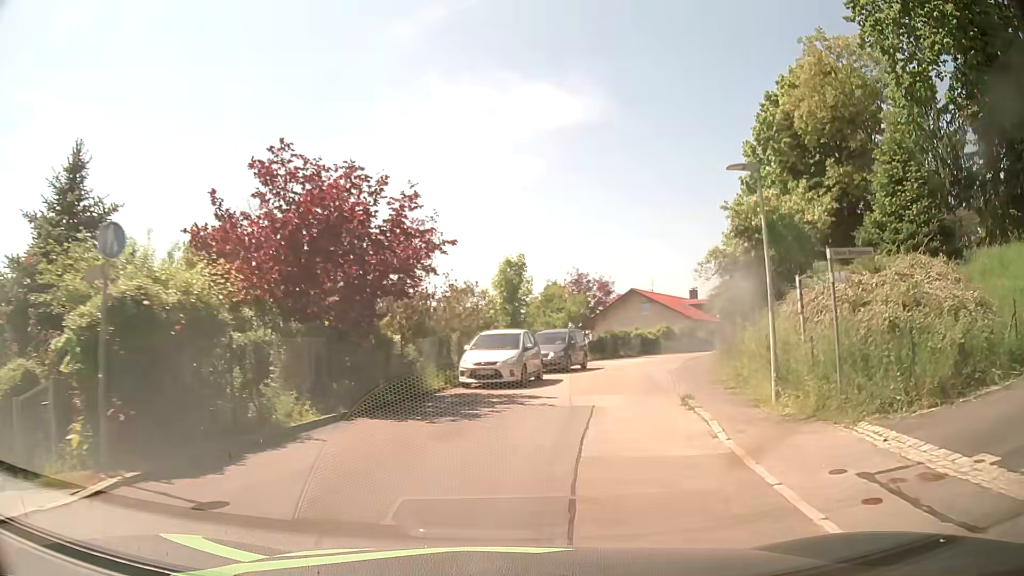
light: Day
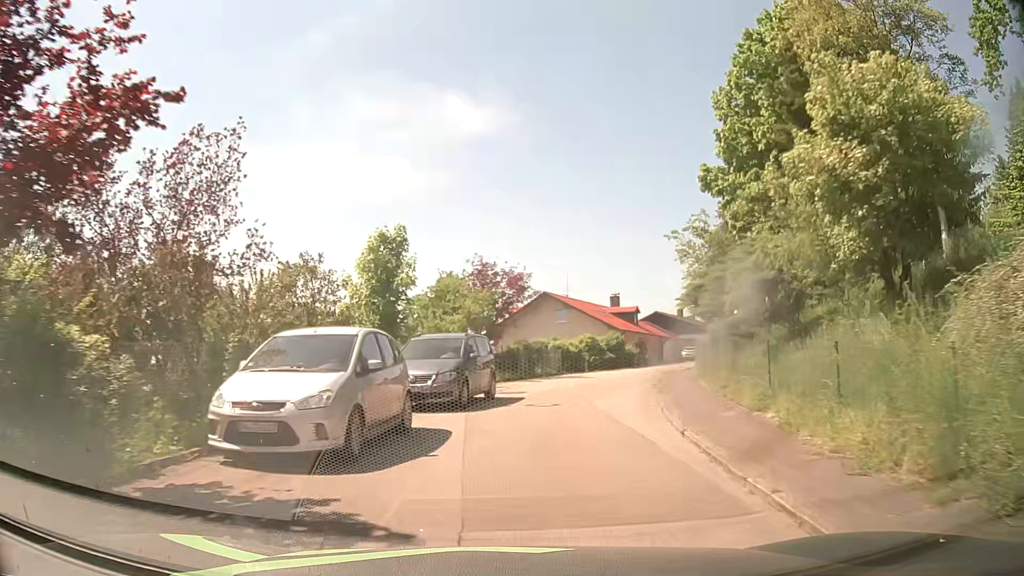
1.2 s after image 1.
(+0.8, +10.8) m; +9°
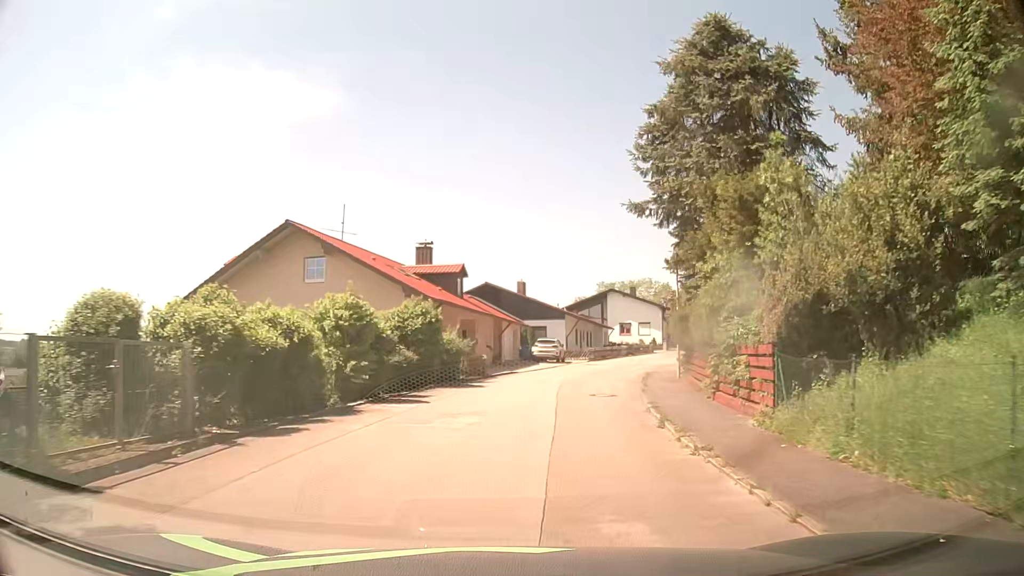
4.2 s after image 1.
(+3.6, +28.1) m; +16°
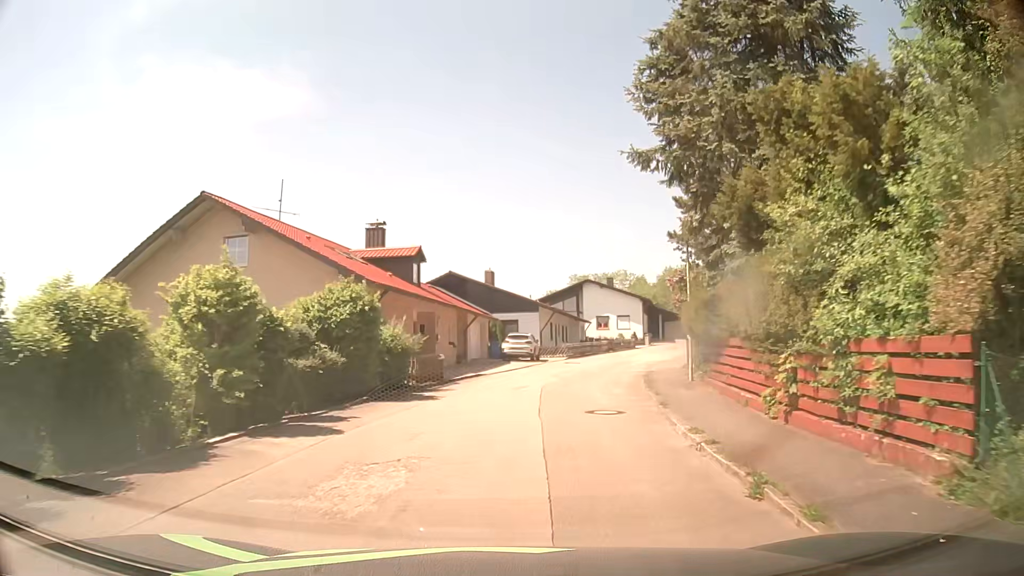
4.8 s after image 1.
(+0.1, +5.6) m; +2°
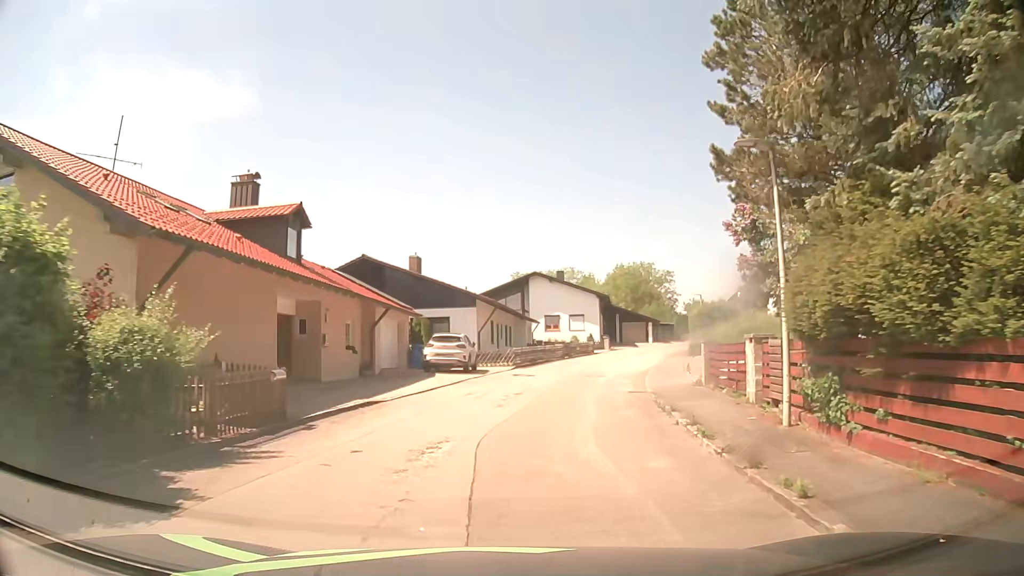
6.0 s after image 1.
(+0.4, +10.4) m; +6°
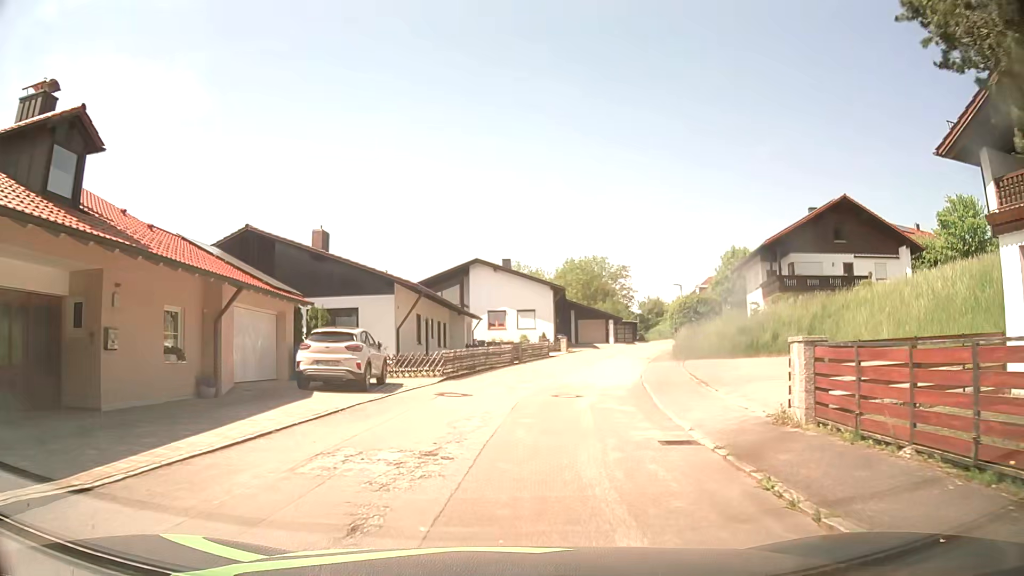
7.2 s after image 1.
(+0.2, +9.7) m; +5°
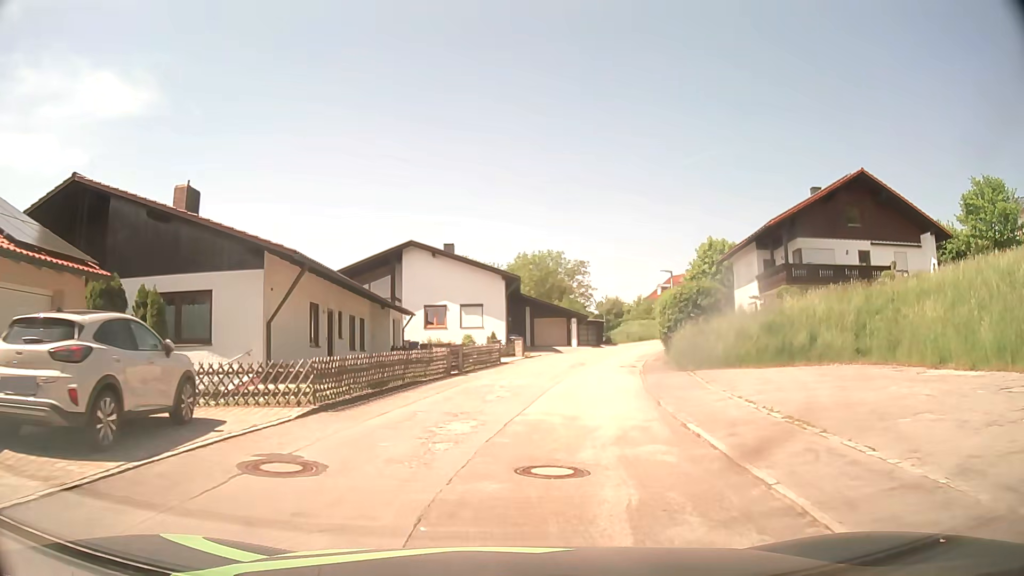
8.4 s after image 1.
(+0.2, +9.6) m; +4°
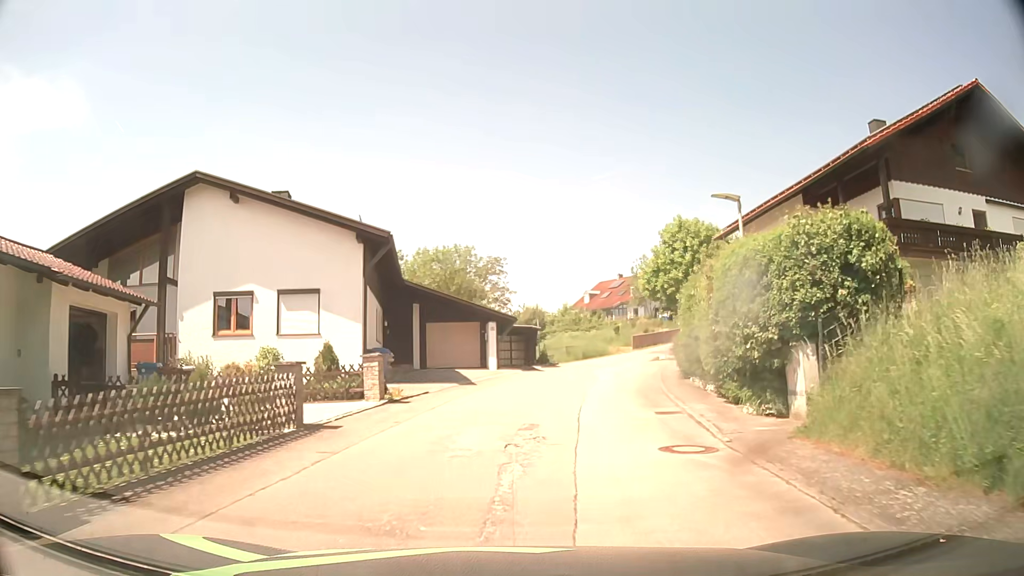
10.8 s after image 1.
(+1.2, +19.5) m; +7°
(0, +10) (+1, +20) (+3, +30) (+6, +39) (+10, +48) (+16, +56) (+24, +63) (+32, +68) (+40, +75) (+43, +84) m
